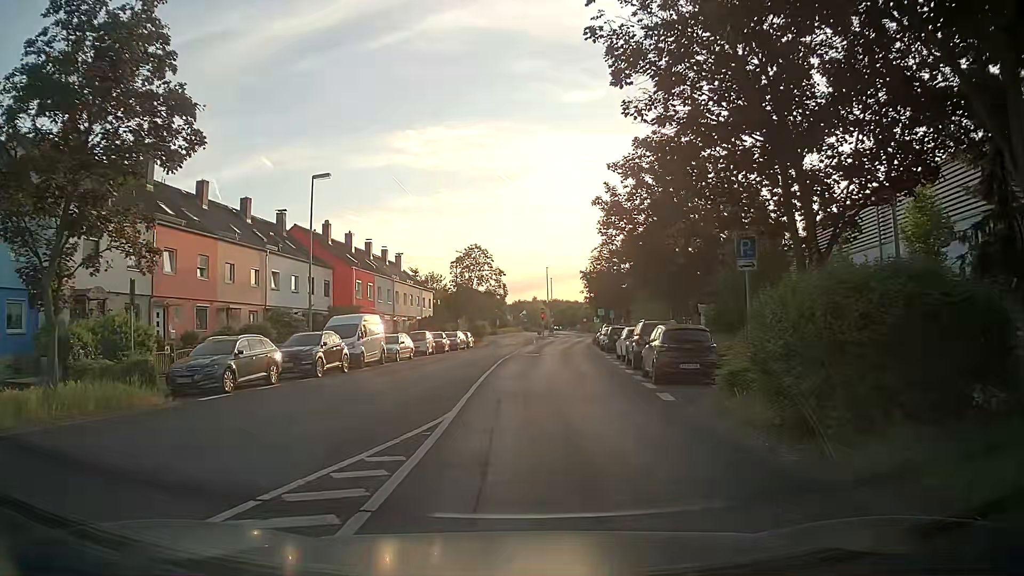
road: residential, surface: asphalt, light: Day
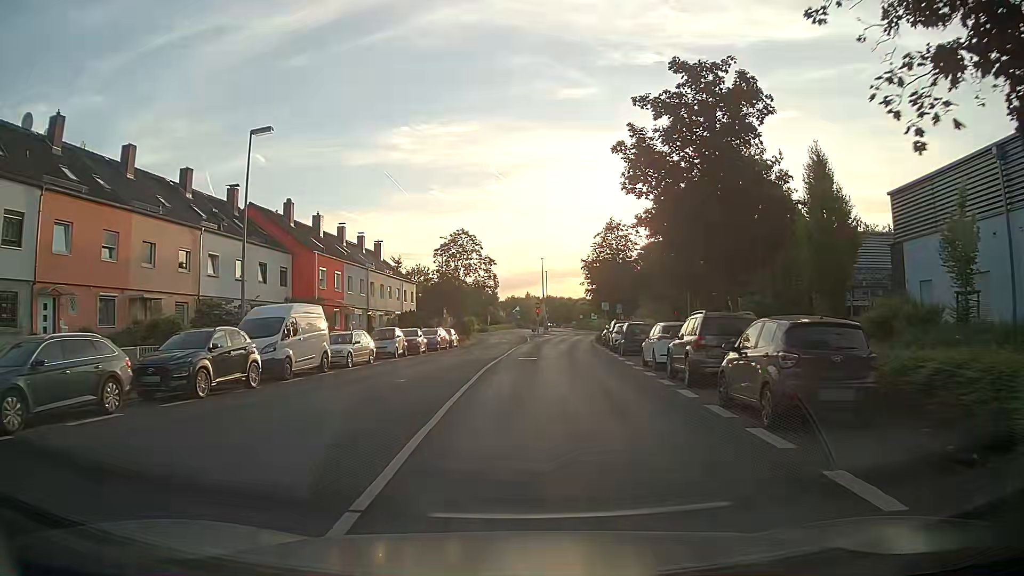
(-0.2, +8.7) m; -2°
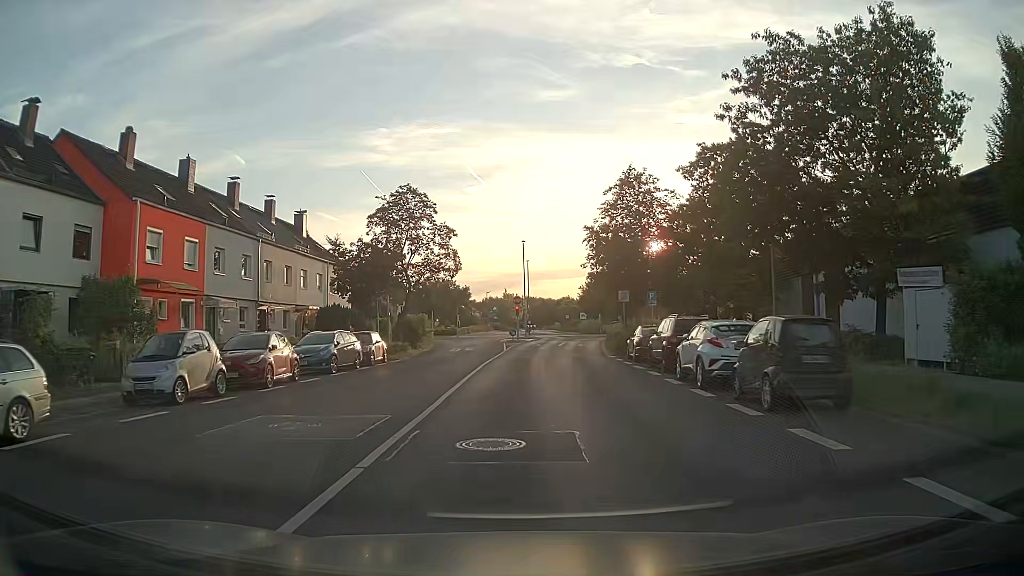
(+0.7, +20.8) m; +3°
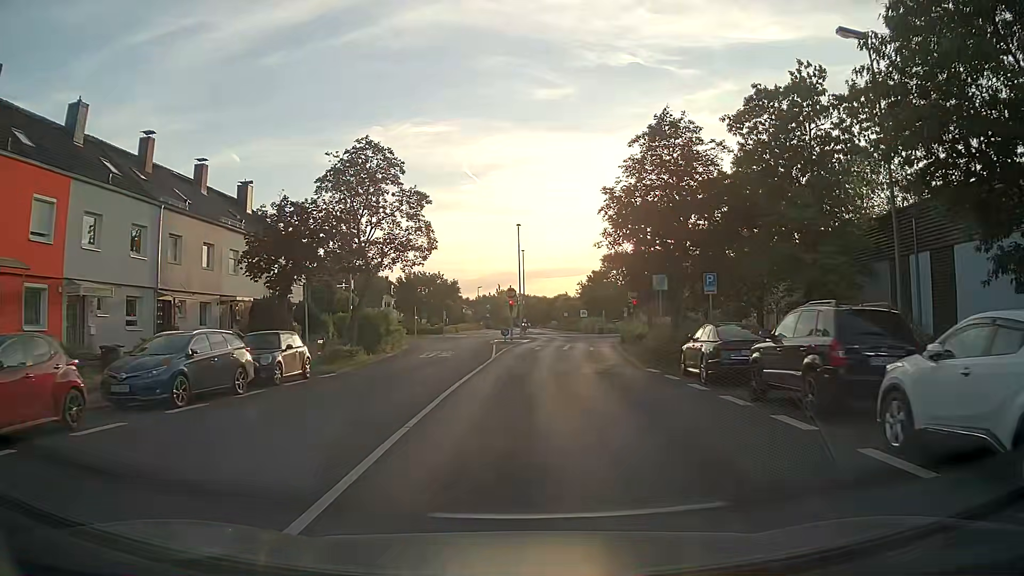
(0.0, +10.8) m; 0°
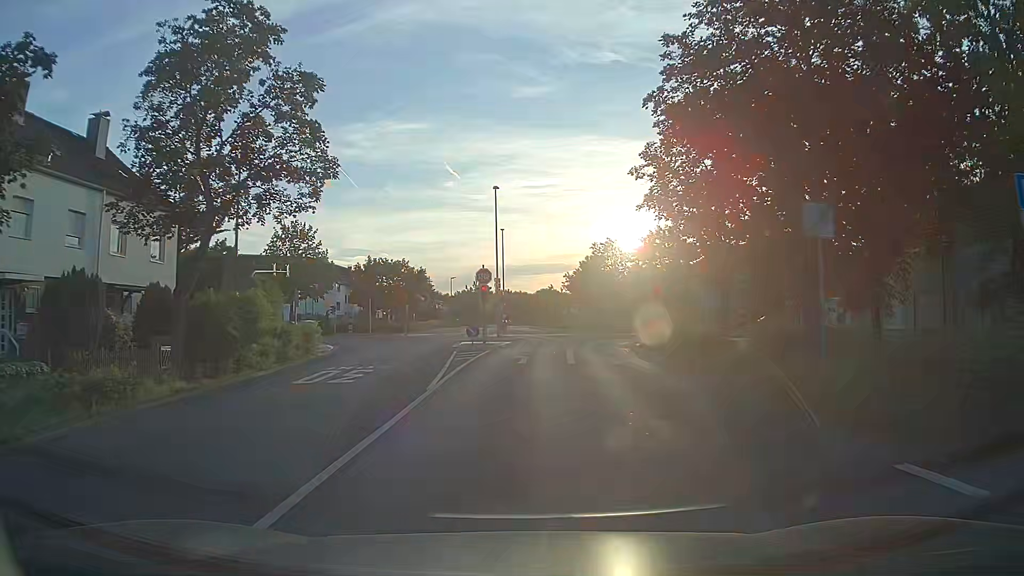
(+0.3, +15.9) m; +1°
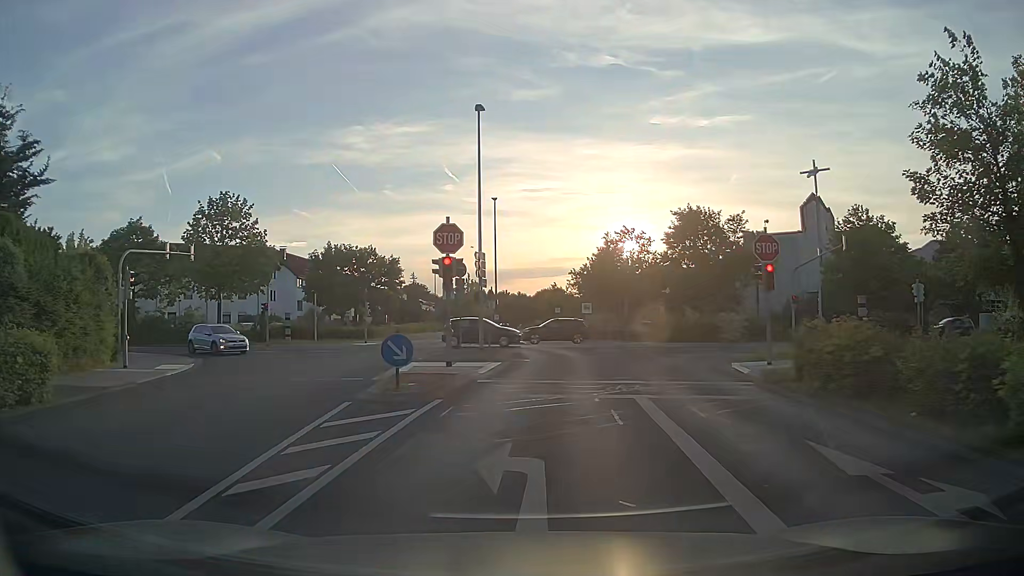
(+0.2, +18.1) m; +1°
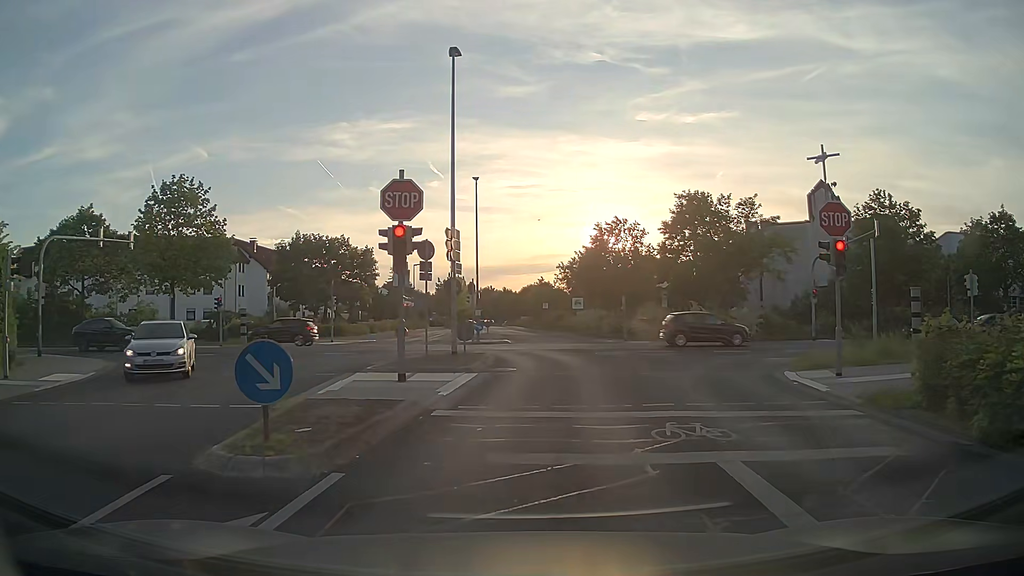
(0.0, +5.6) m; +2°
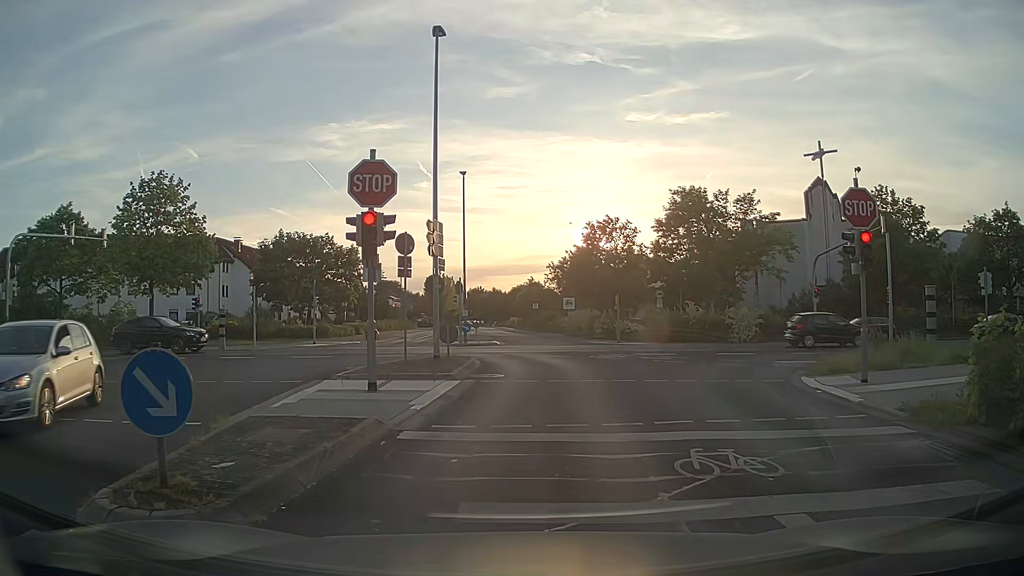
(0.0, +1.7) m; 0°
